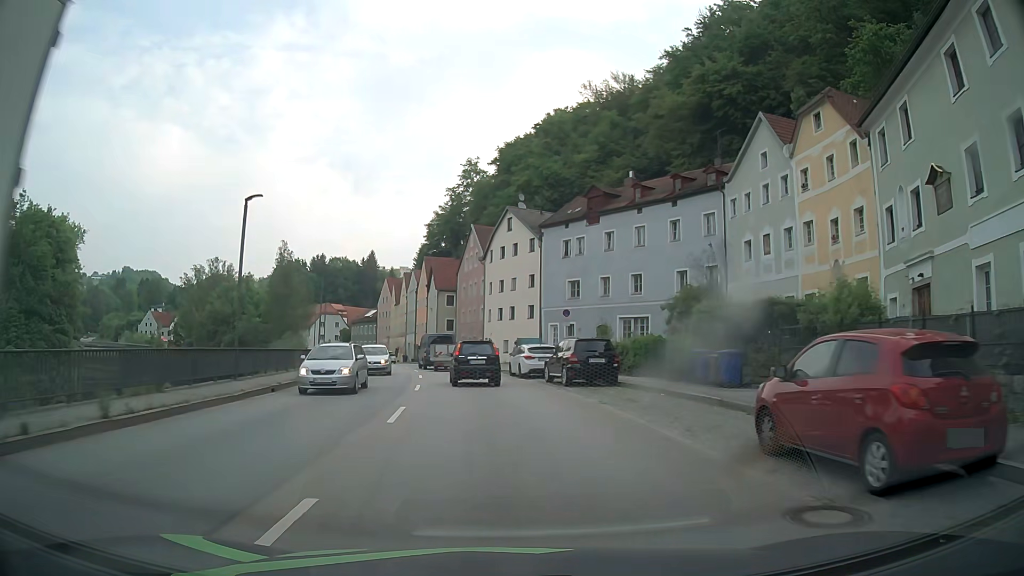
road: primary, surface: asphalt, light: Day
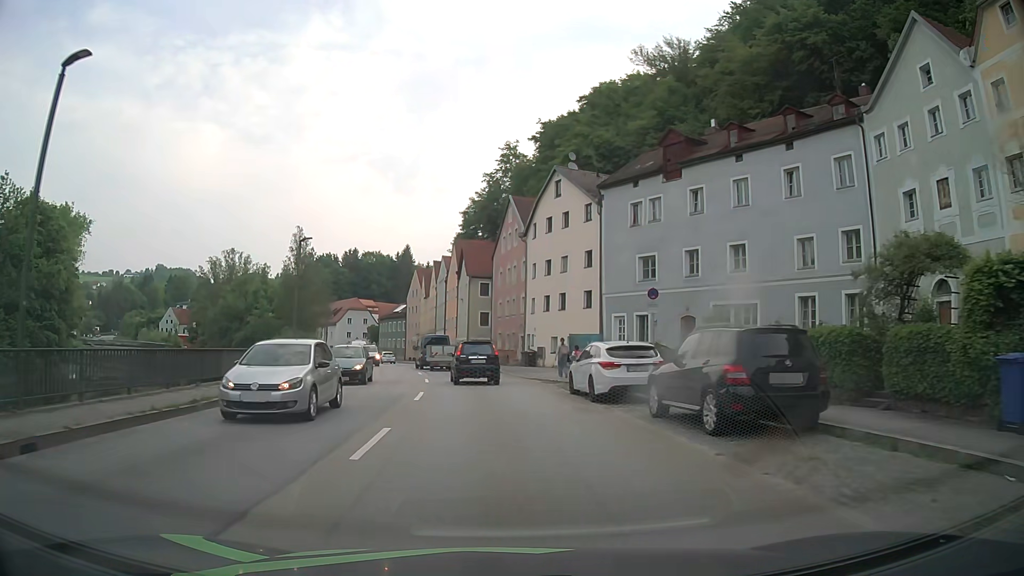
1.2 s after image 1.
(-0.7, +12.9) m; -5°
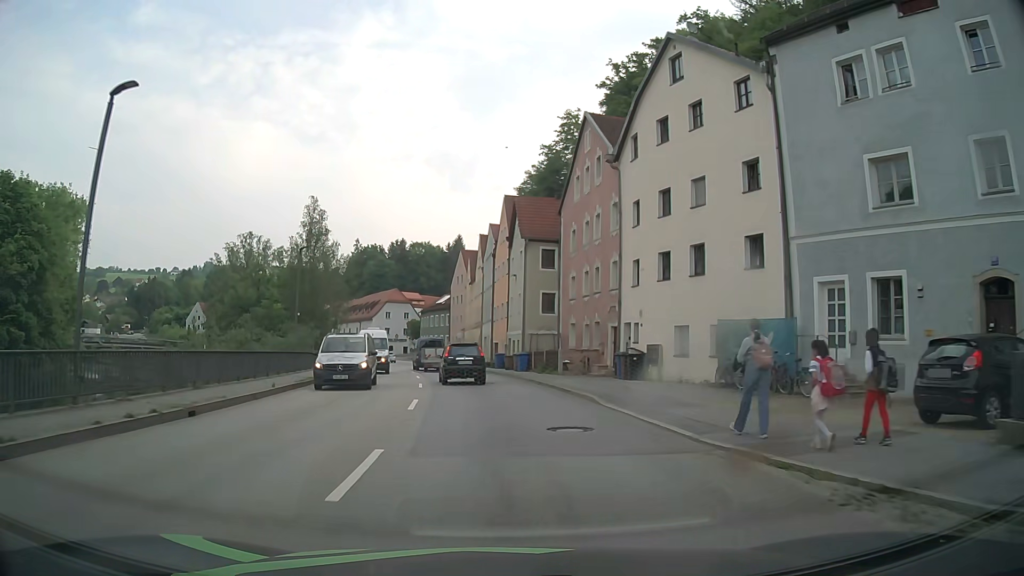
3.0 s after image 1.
(-0.9, +20.3) m; -5°
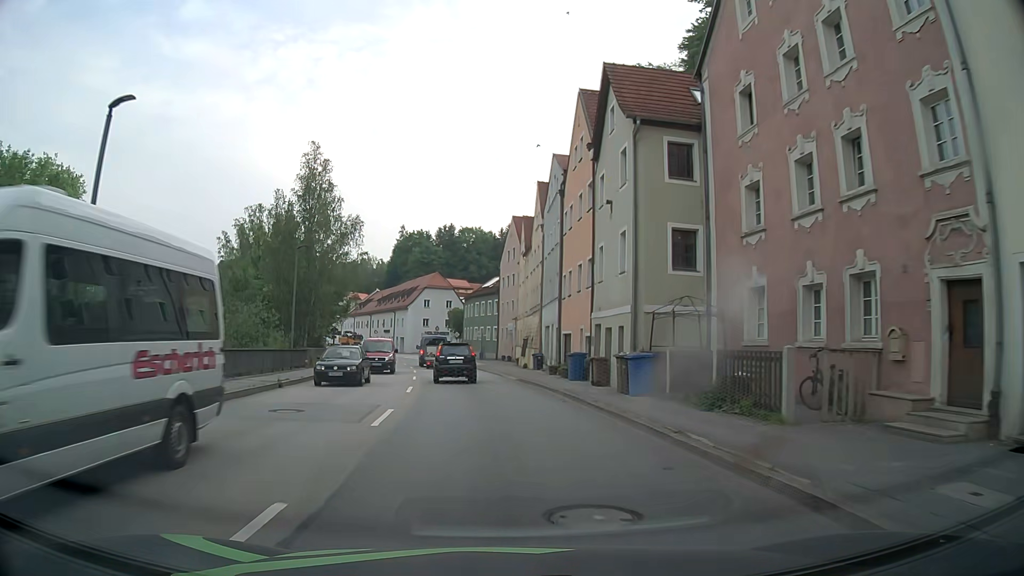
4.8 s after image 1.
(-0.8, +21.3) m; -4°
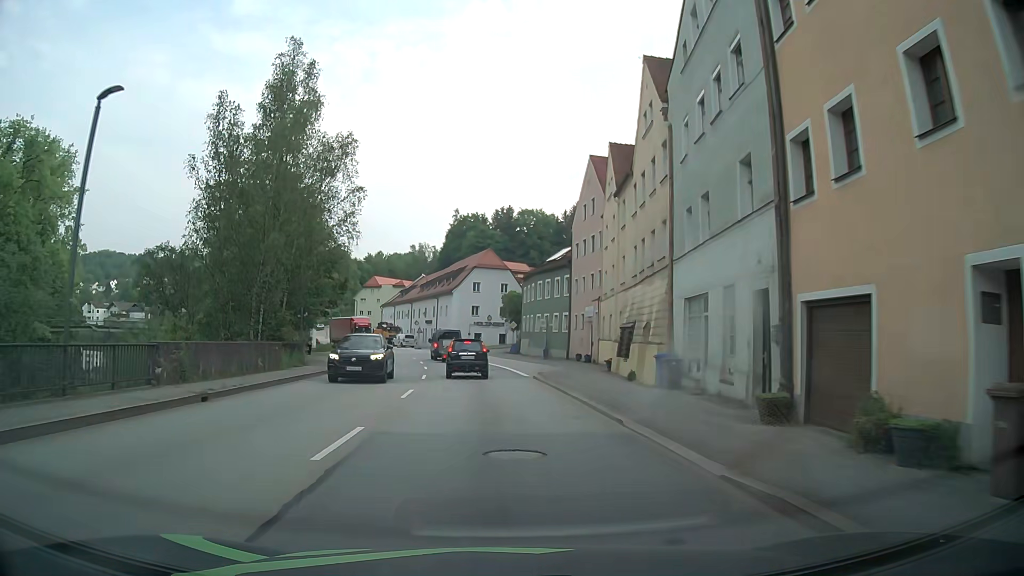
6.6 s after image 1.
(-1.1, +22.1) m; -5°
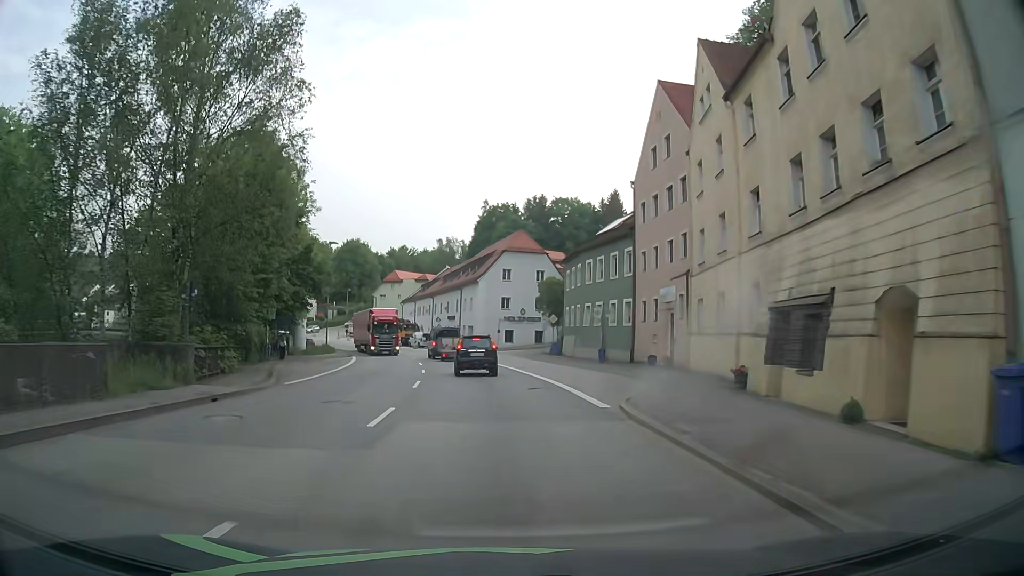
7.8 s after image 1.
(-0.5, +15.0) m; -3°
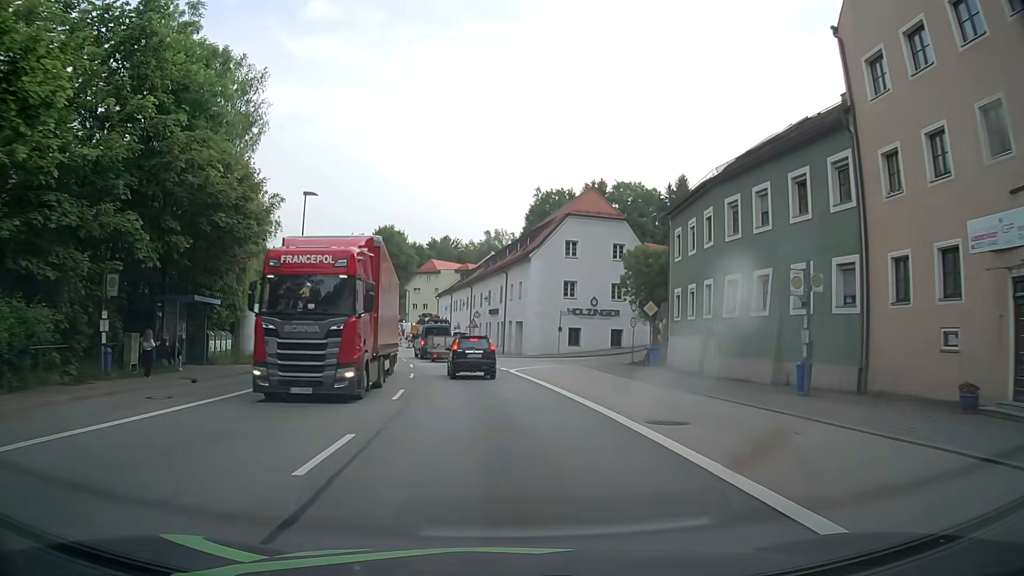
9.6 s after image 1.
(-0.8, +22.2) m; -4°
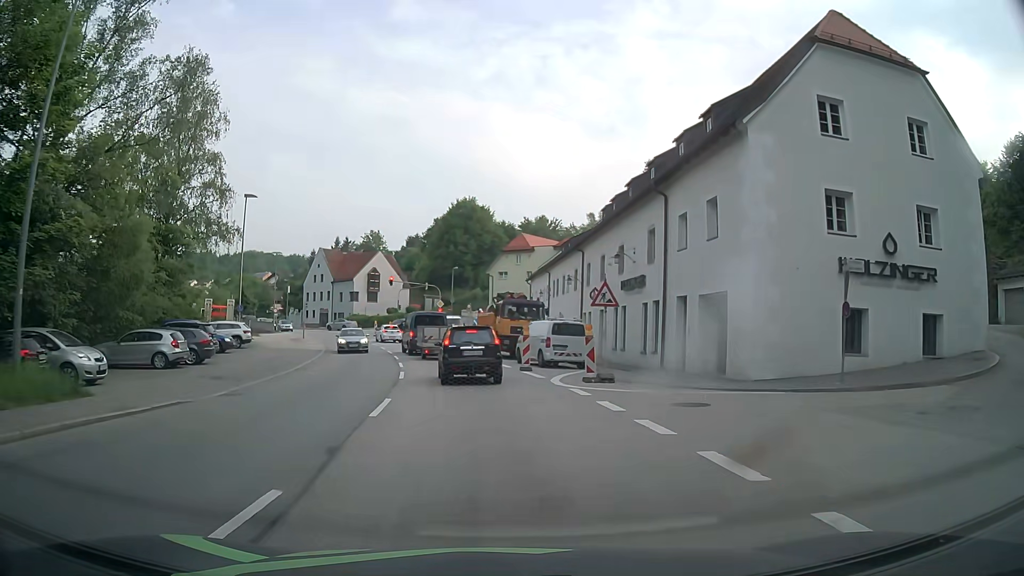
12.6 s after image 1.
(-2.4, +31.1) m; -8°
